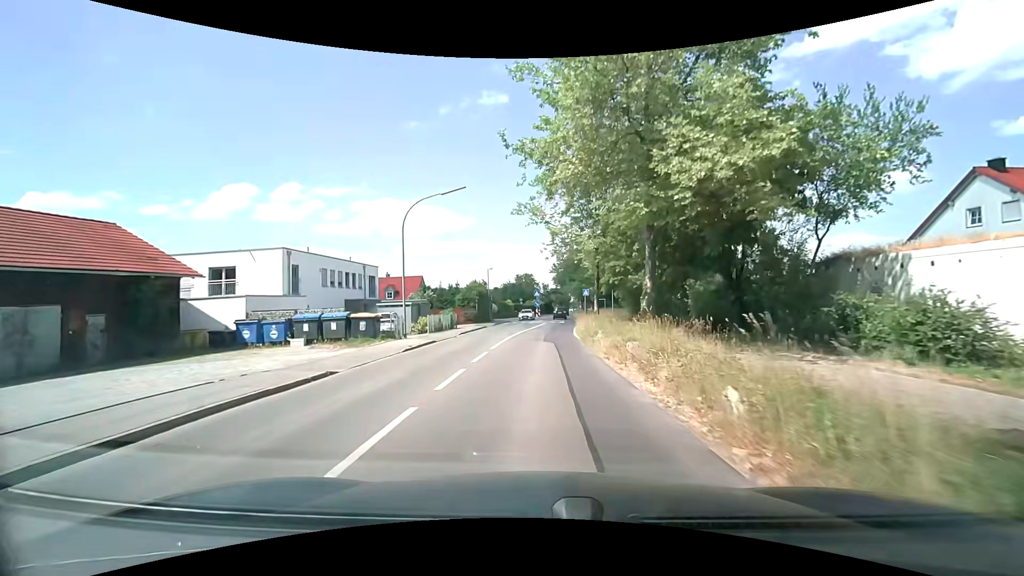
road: secondary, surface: asphalt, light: Day
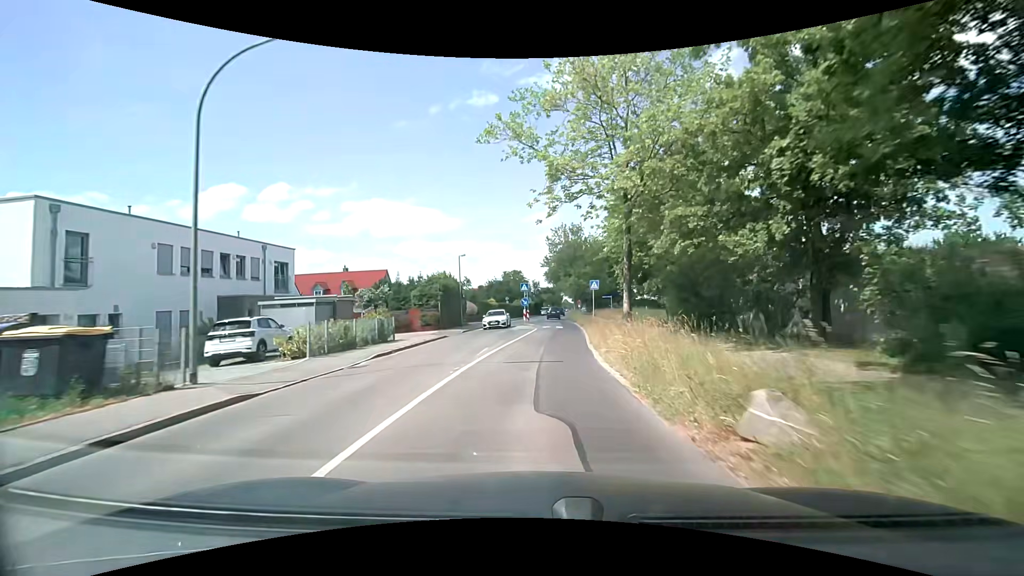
(+0.2, +14.7) m; +1°
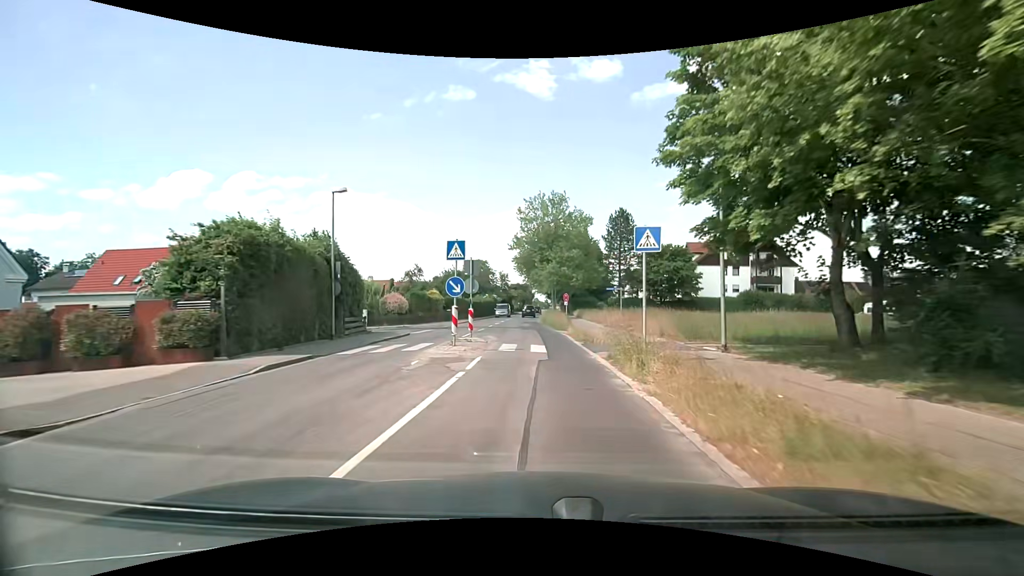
(+0.5, +22.1) m; +3°
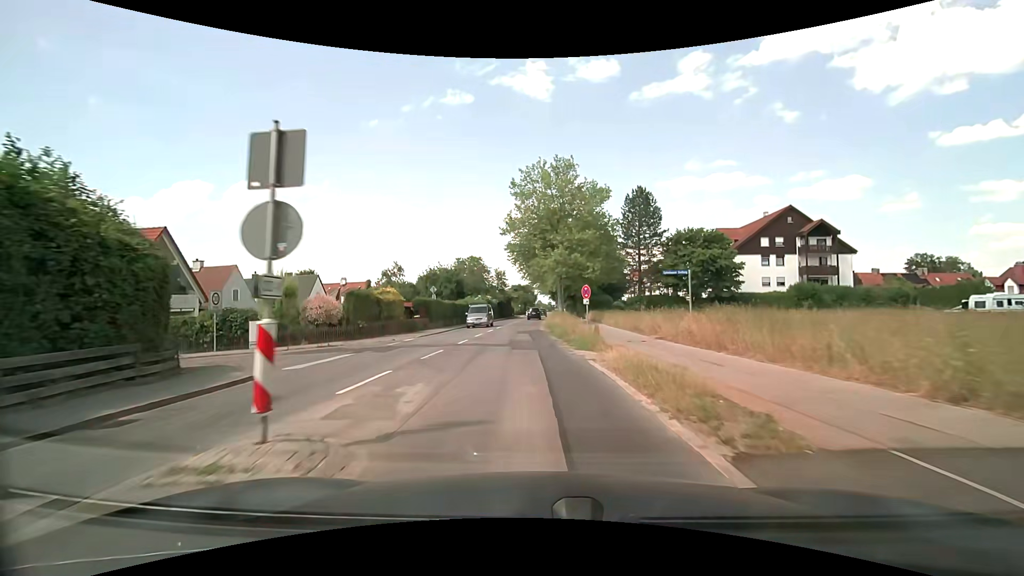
(+0.1, +14.5) m; 0°
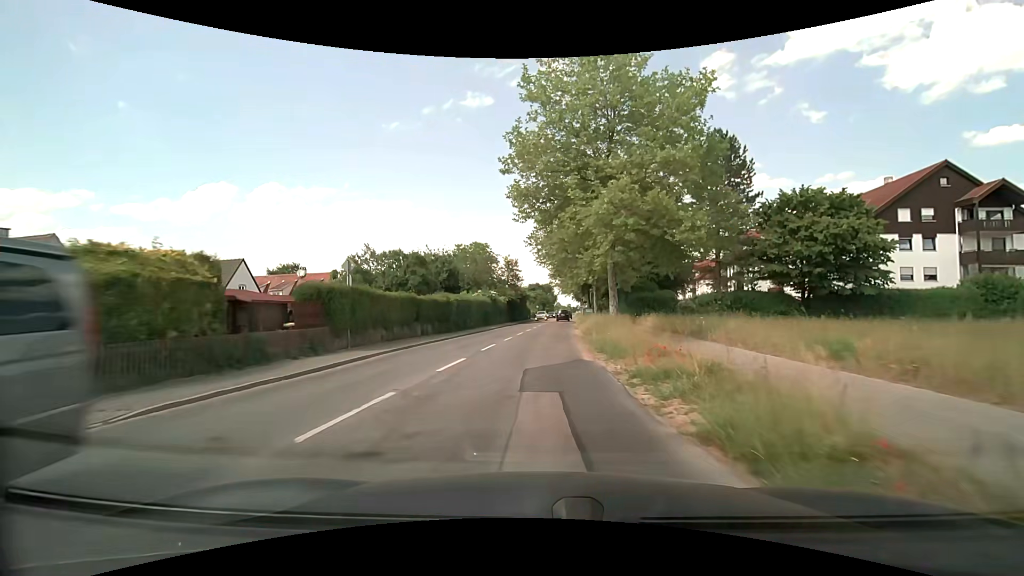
(-0.7, +21.5) m; -2°
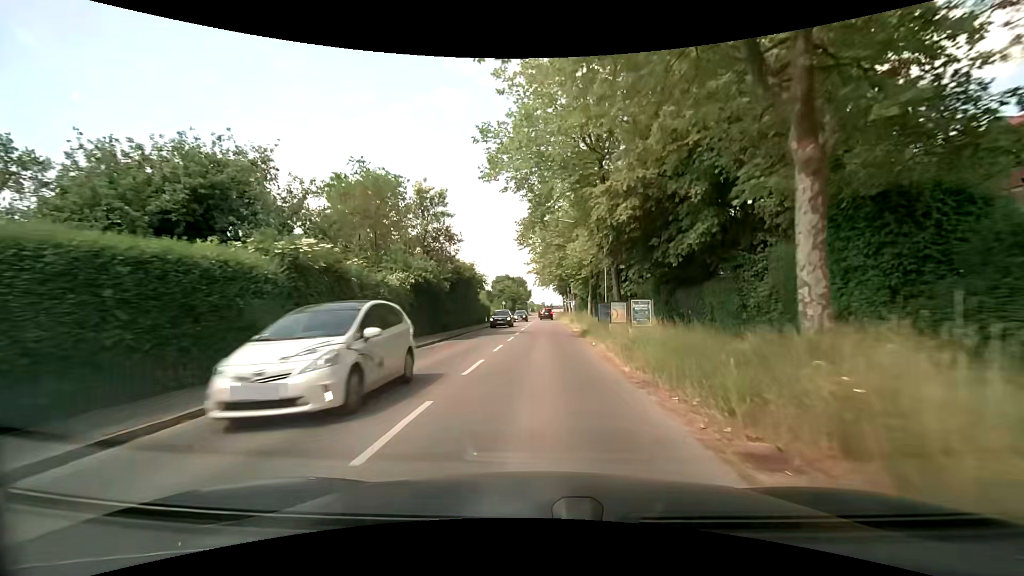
(+0.7, +36.9) m; +3°
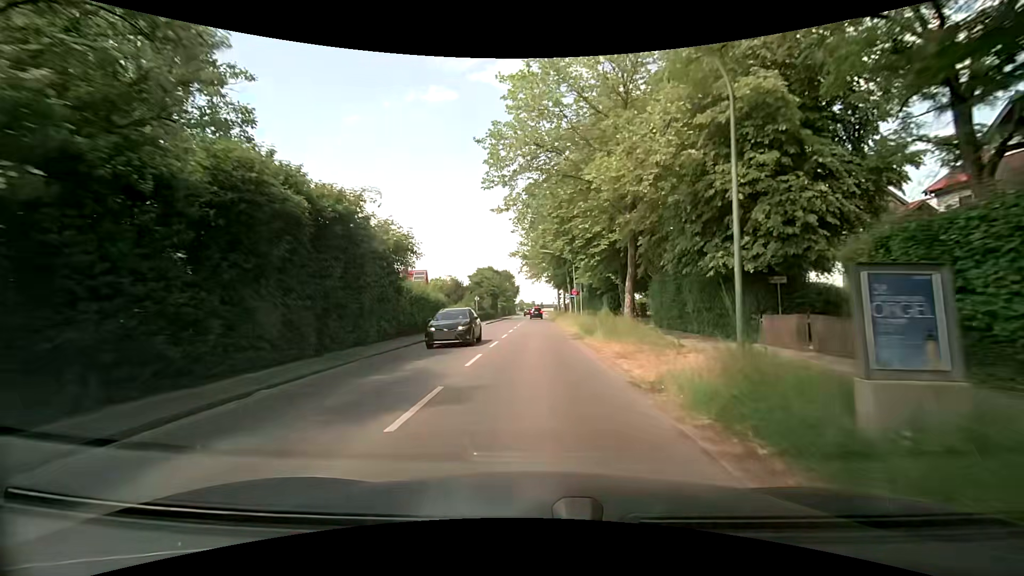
(+0.3, +23.0) m; +1°
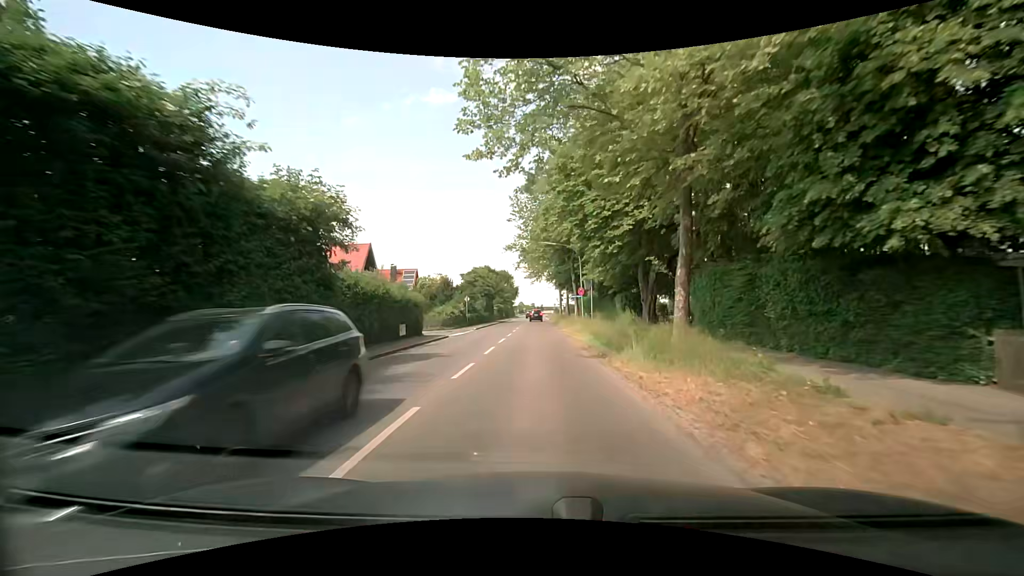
(0.0, +7.7) m; +1°
(0, +10) (0, +20) (-1, +30) (-1, +40) (-1, +50) (-1, +60) (-1, +70) (-2, +80) (-2, +90) (-2, +100) m
